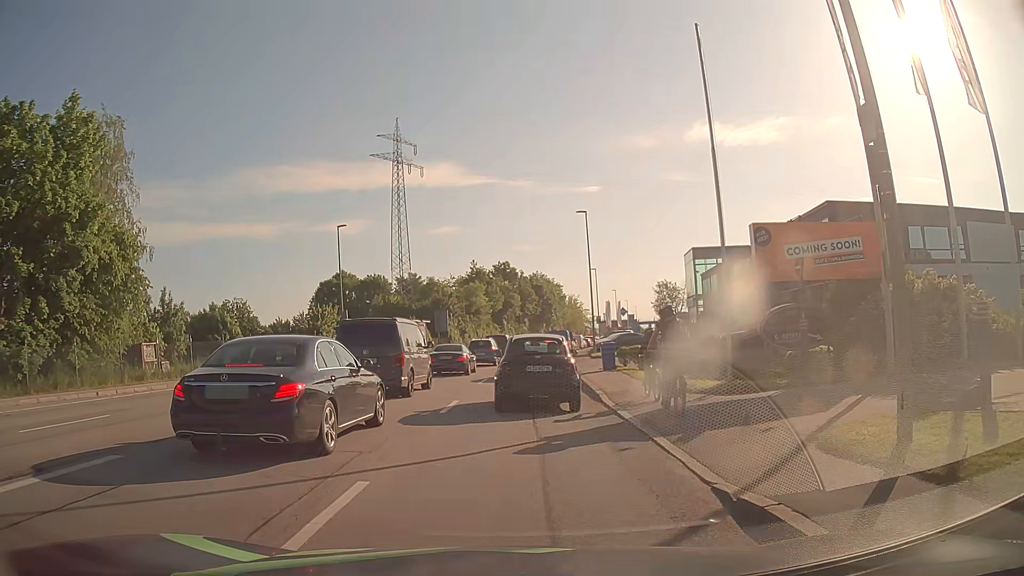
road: tertiary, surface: asphalt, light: Day
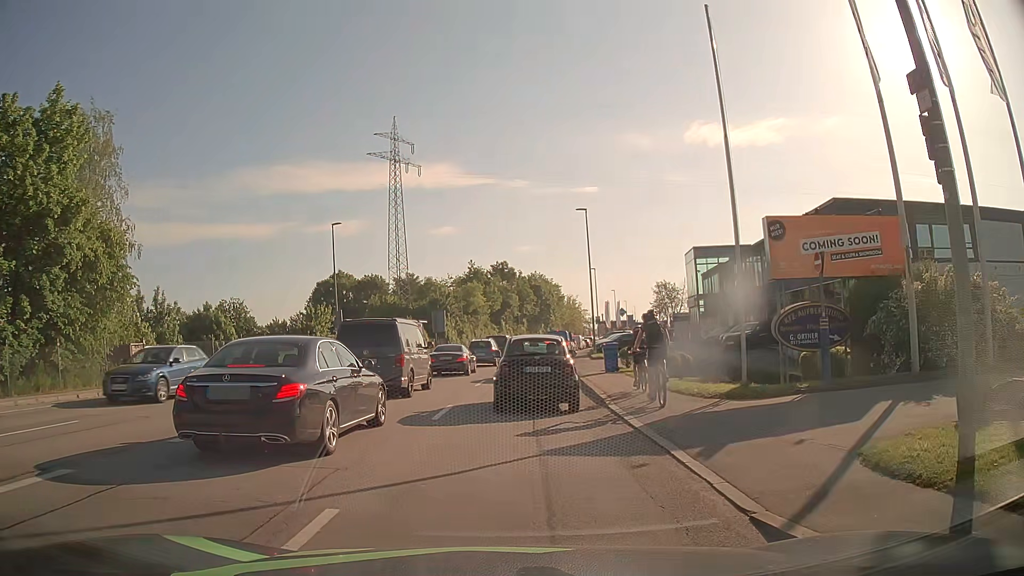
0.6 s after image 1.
(0.0, +1.1) m; 0°
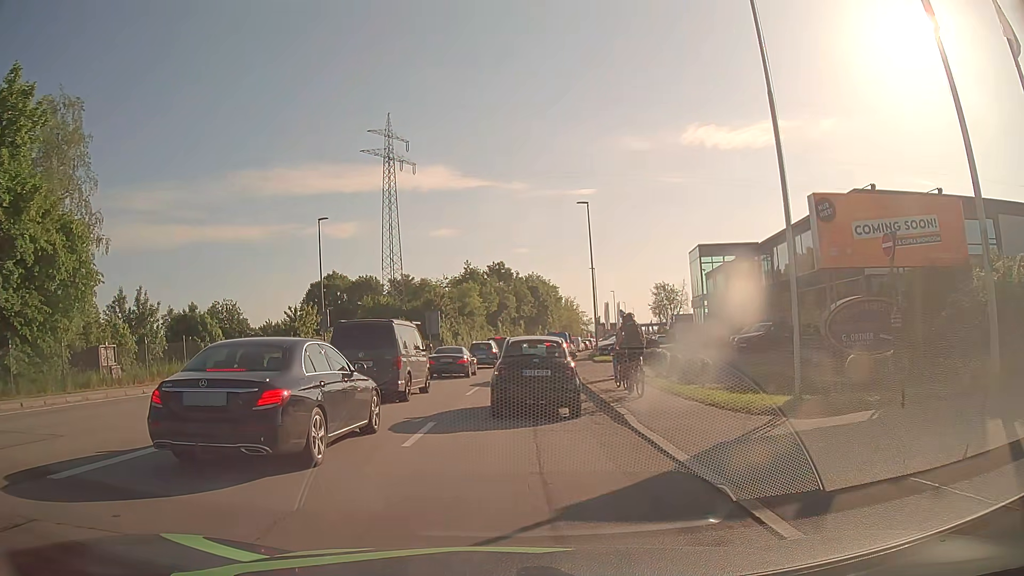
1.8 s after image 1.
(0.0, +3.0) m; 0°
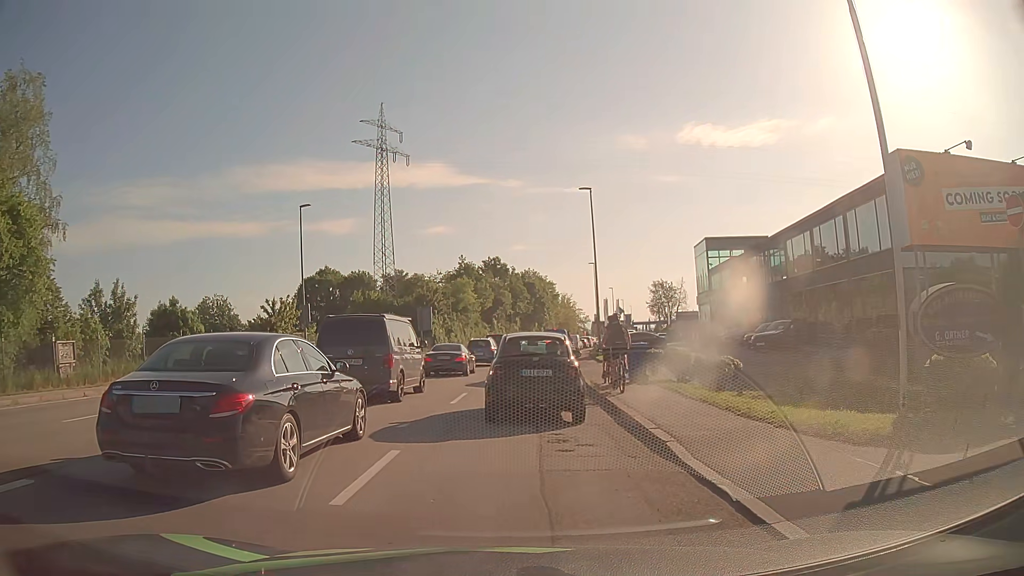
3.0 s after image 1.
(0.0, +3.5) m; +1°
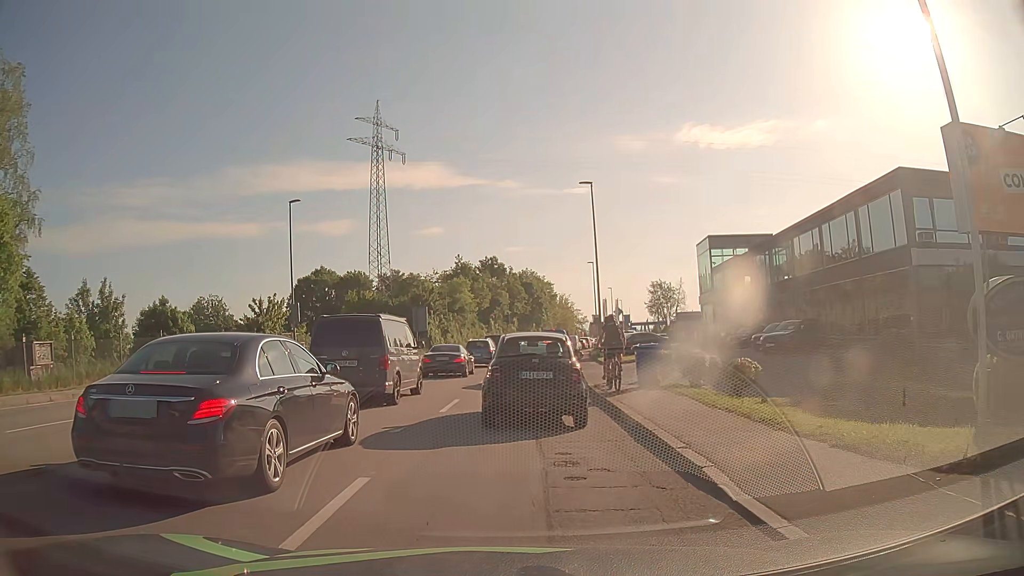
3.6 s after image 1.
(0.0, +1.7) m; -1°
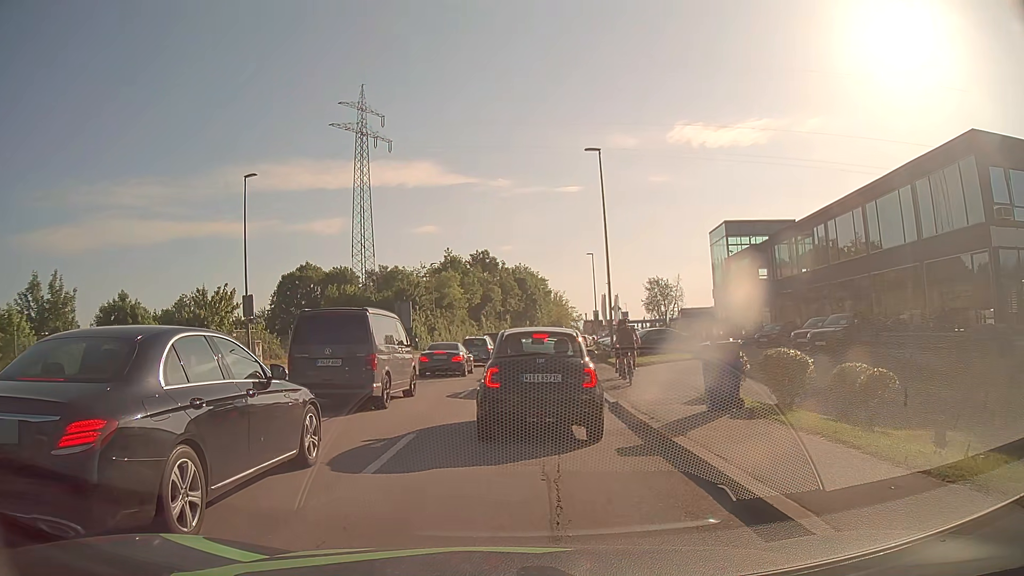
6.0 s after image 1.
(+0.1, +6.6) m; +3°
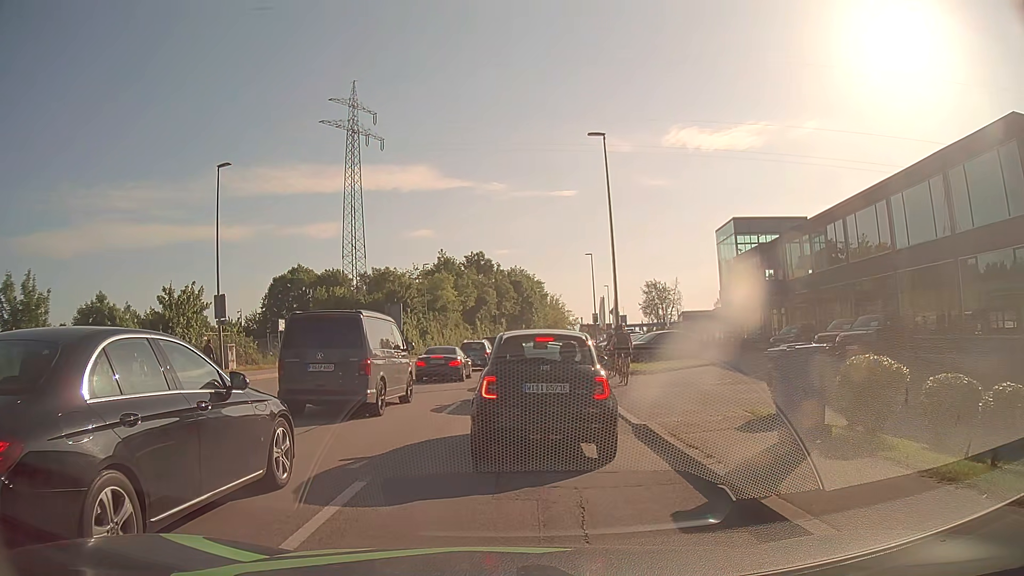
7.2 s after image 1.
(-0.1, +3.1) m; -2°
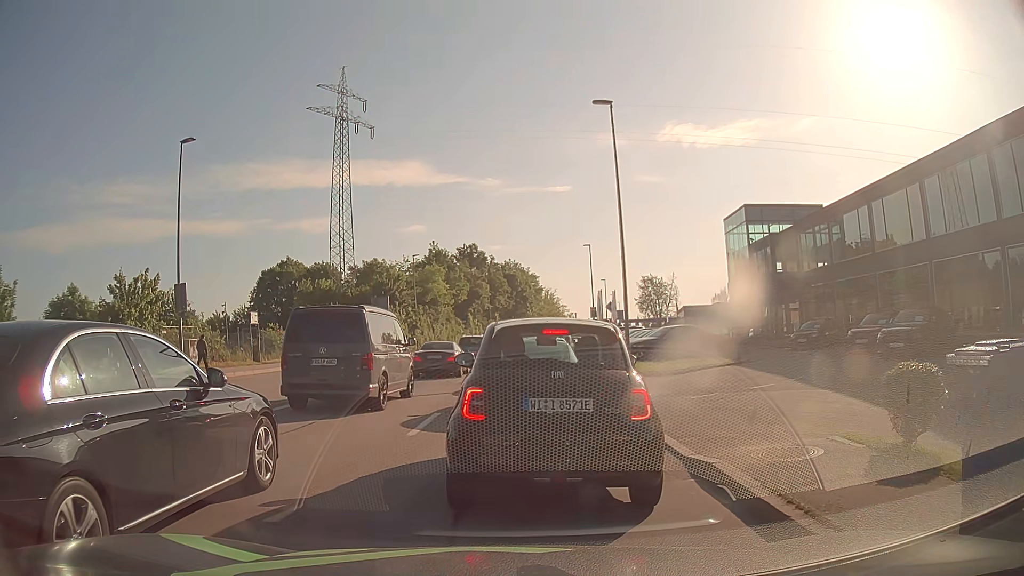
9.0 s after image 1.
(+0.1, +3.5) m; +2°
